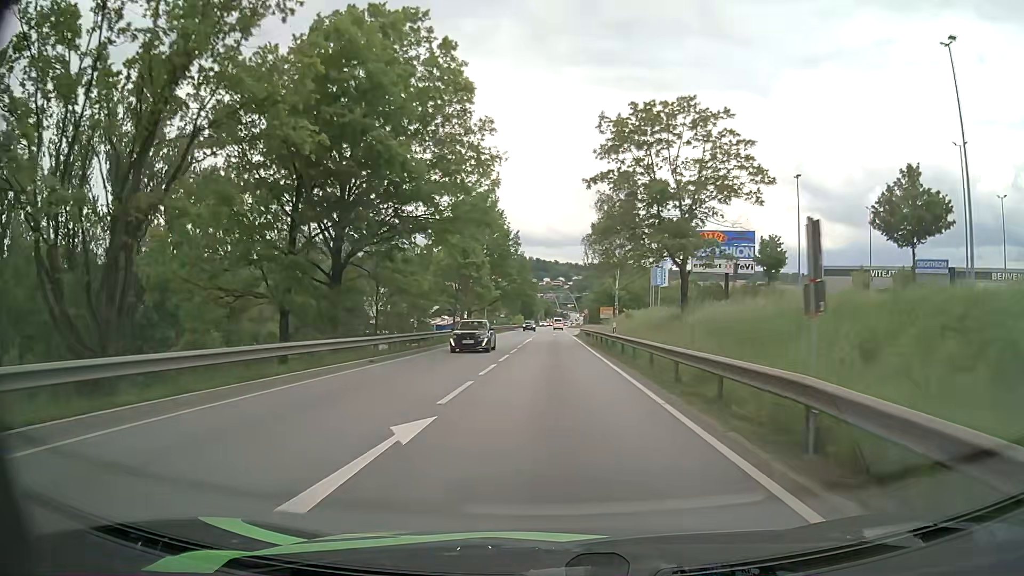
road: primary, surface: asphalt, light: Day
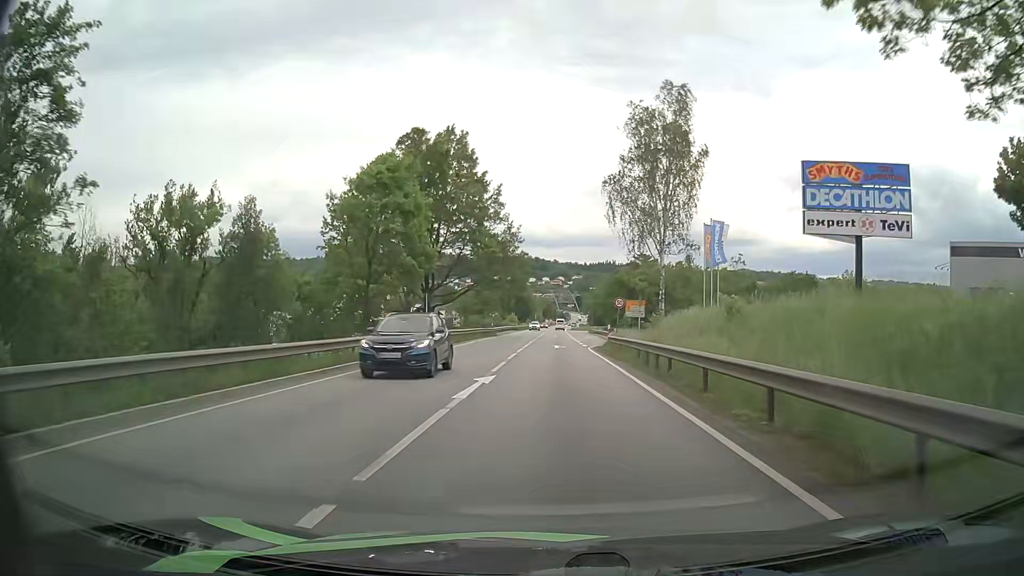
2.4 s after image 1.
(0.0, +34.1) m; 0°
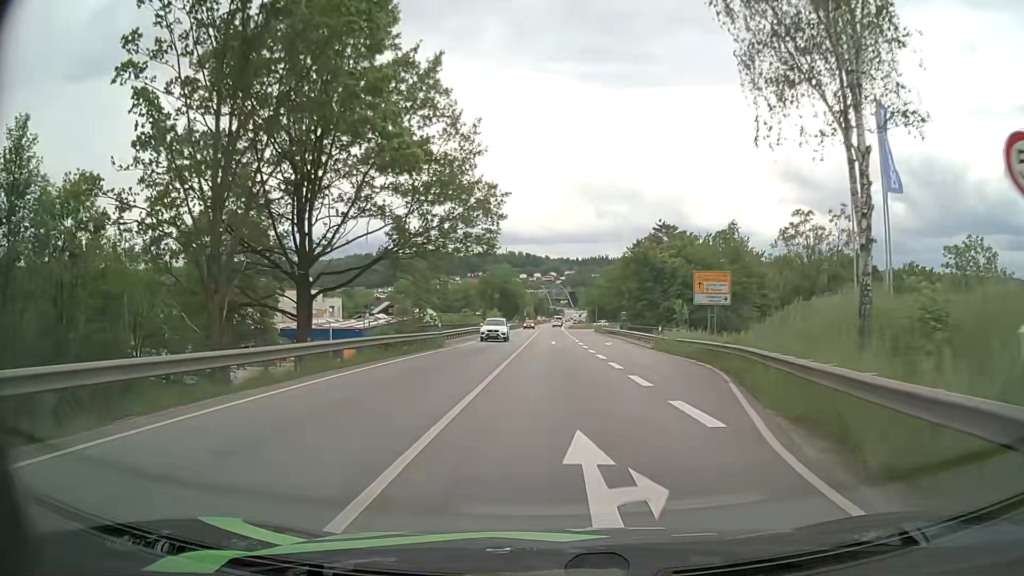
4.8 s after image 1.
(+0.2, +33.2) m; +1°
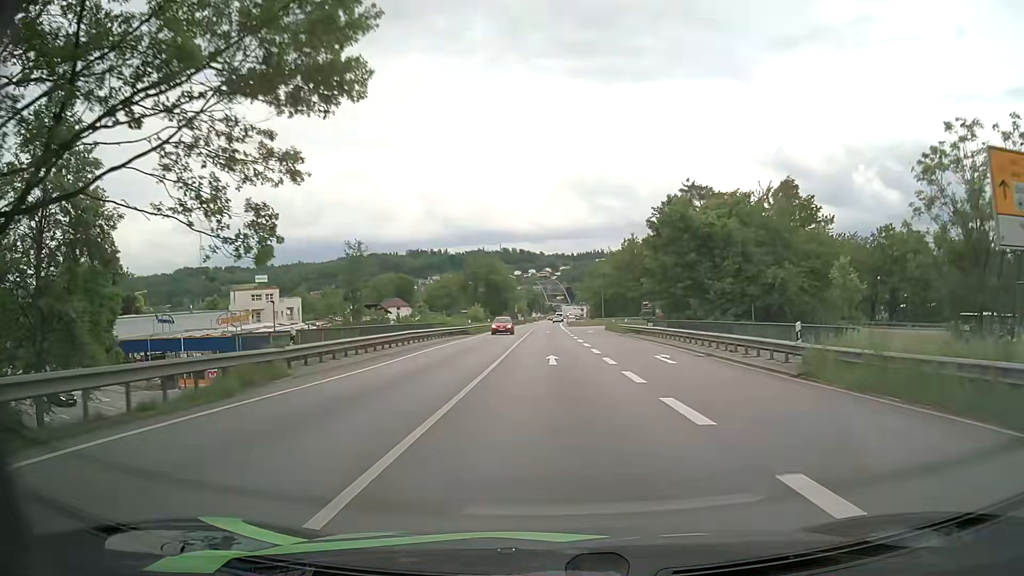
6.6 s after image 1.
(+0.2, +23.9) m; 0°
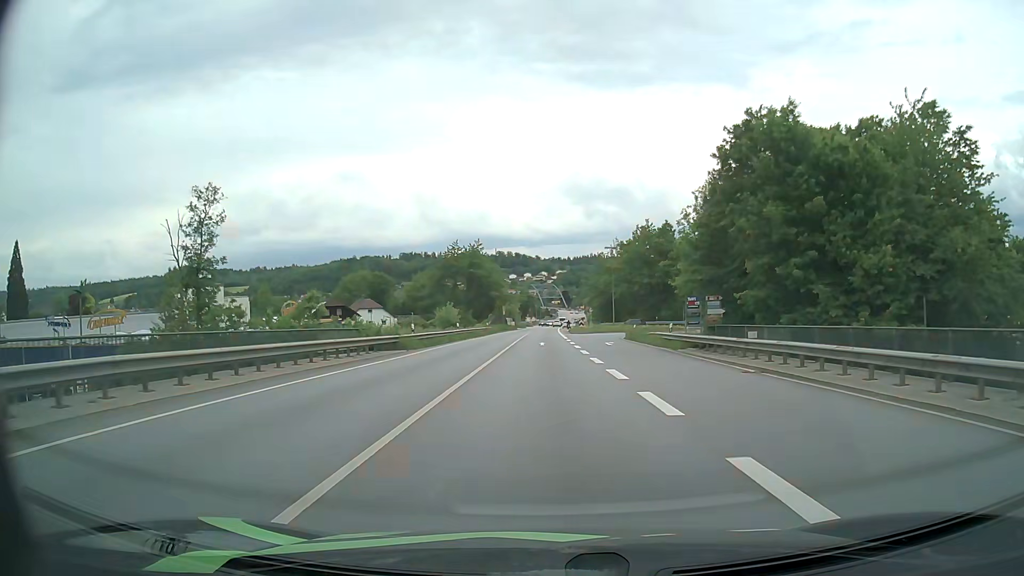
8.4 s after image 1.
(+0.1, +23.1) m; +1°
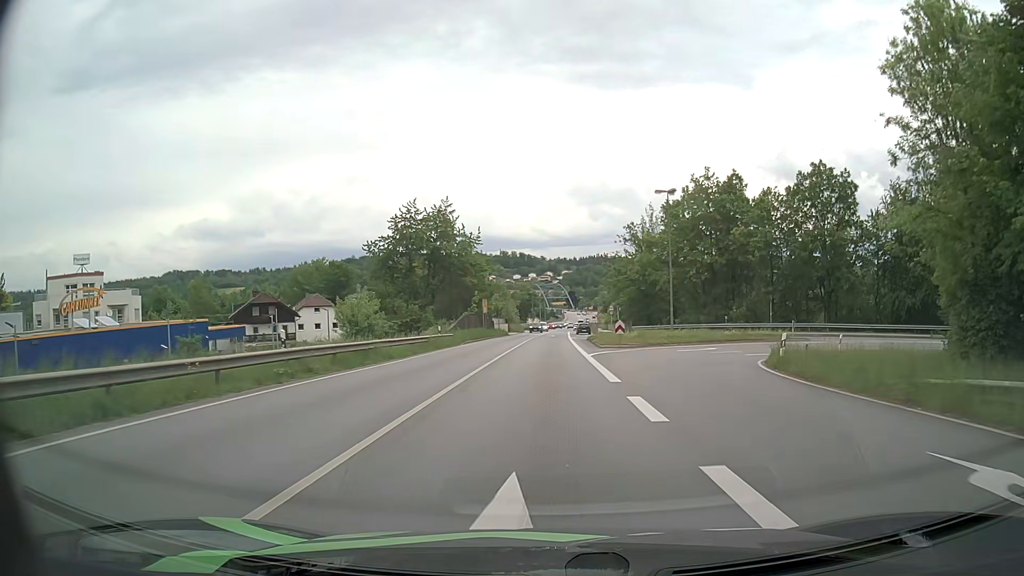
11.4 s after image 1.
(-0.1, +36.2) m; -1°
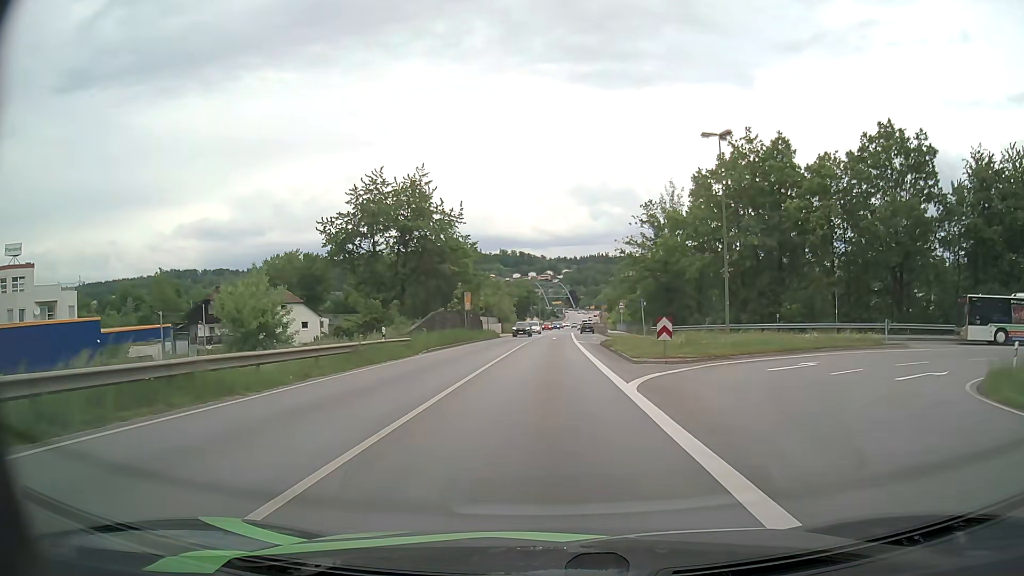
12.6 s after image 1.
(0.0, +14.2) m; 0°
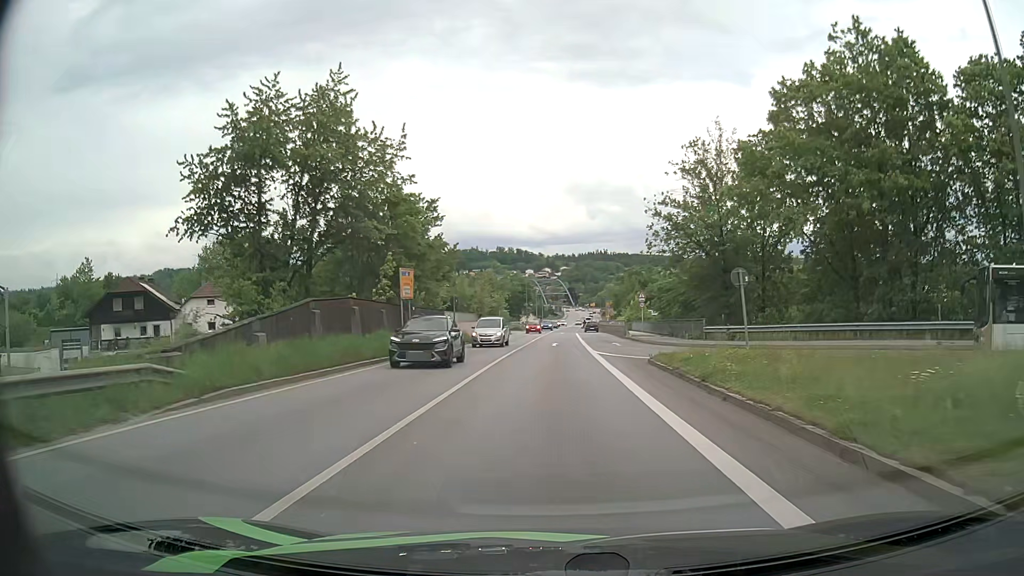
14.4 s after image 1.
(+0.1, +21.5) m; 0°
(0, +10) (0, +20) (0, +30) (0, +40) (0, +50) (+1, +60) (+1, +70) (+1, +80) (+1, +90) (+2, +100) m
